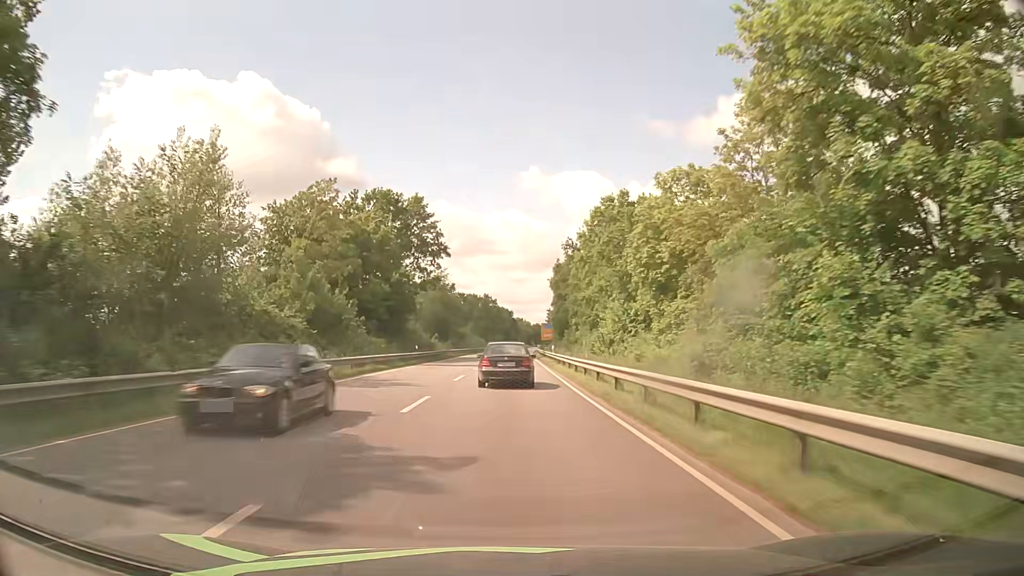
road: primary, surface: asphalt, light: Day
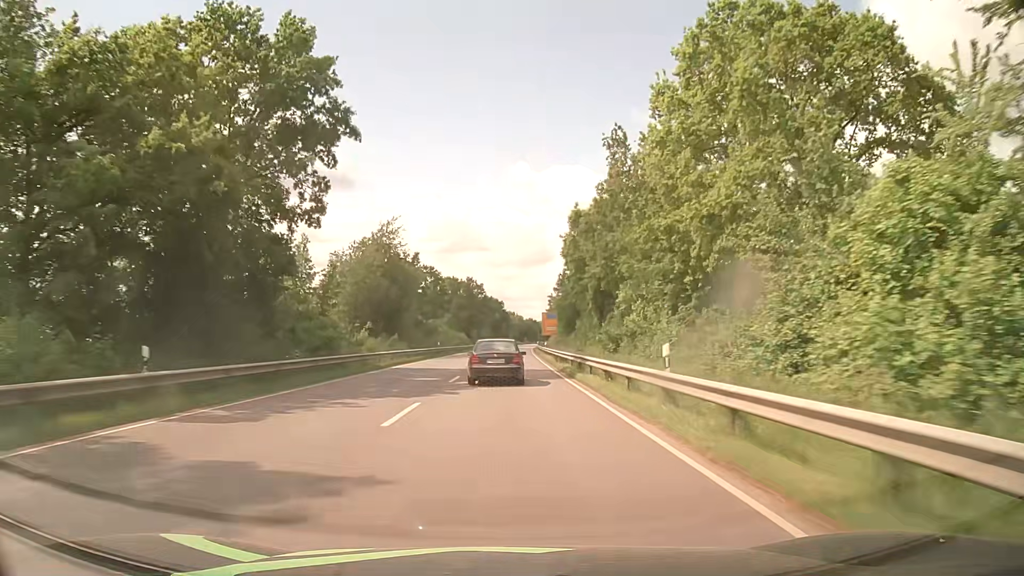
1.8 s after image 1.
(+0.4, +37.9) m; +1°
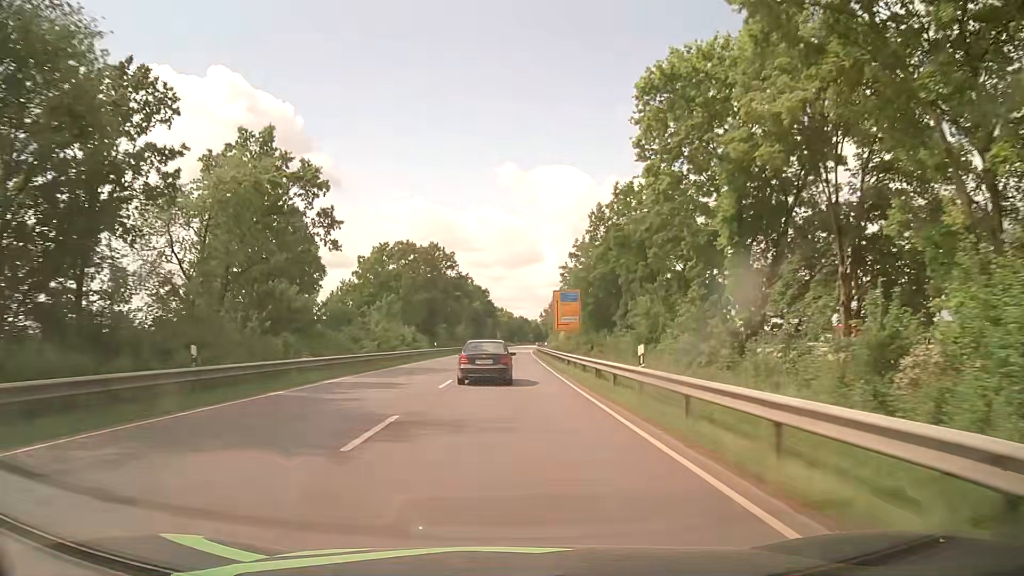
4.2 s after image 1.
(+0.5, +49.7) m; +1°
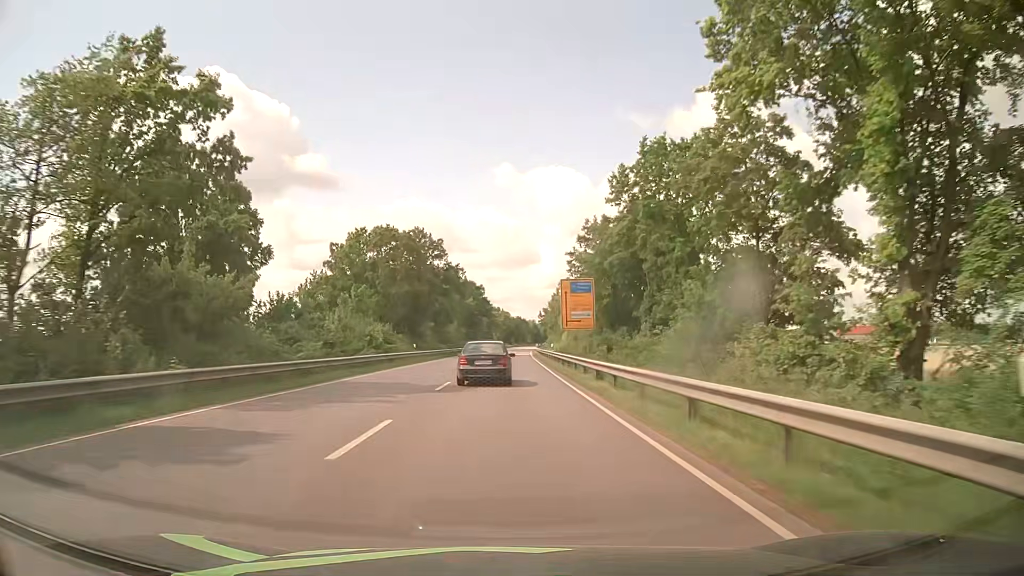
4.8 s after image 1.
(-0.1, +12.3) m; 0°
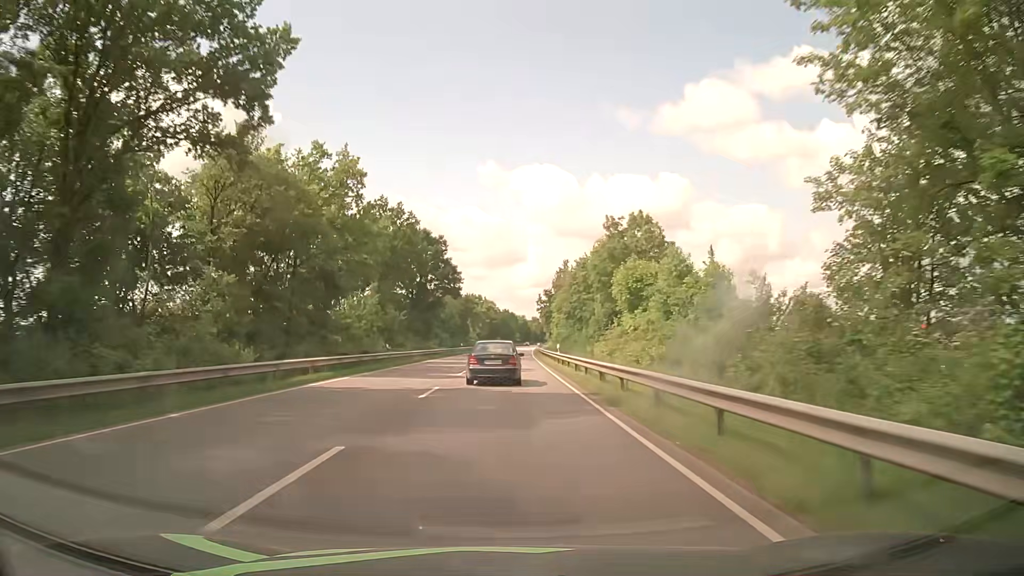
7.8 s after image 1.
(+1.0, +62.2) m; +1°
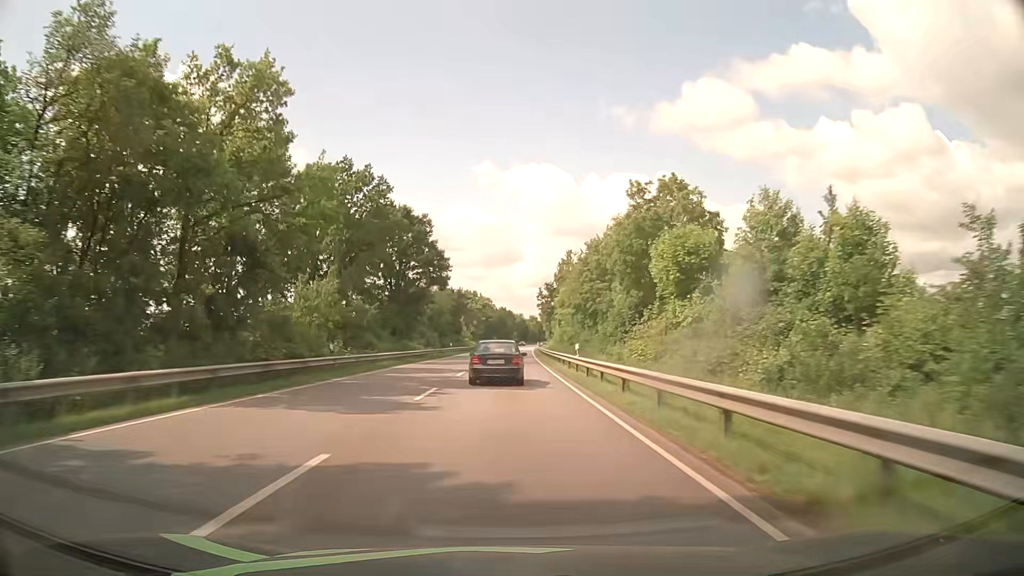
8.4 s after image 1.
(+0.1, +12.5) m; 0°
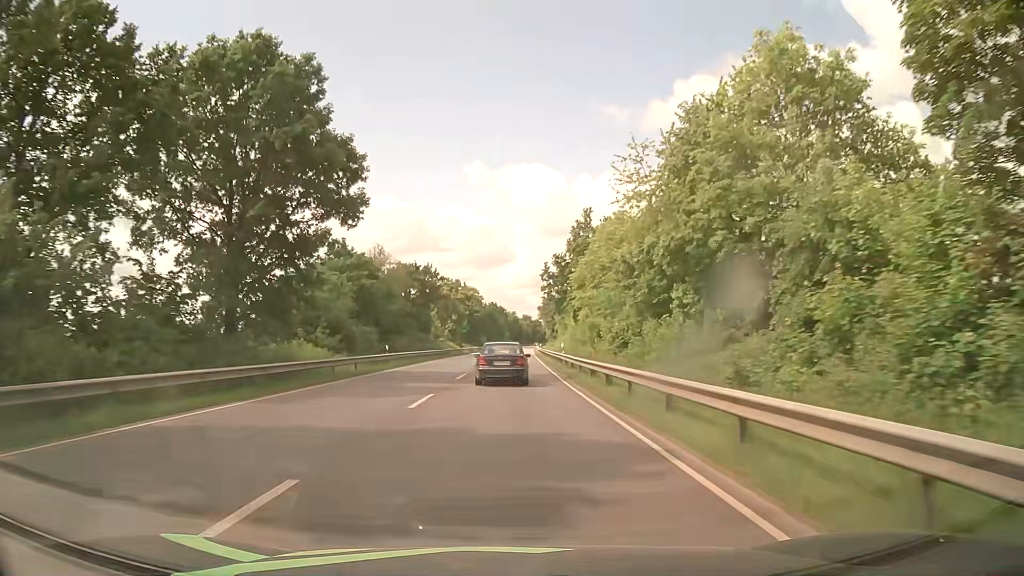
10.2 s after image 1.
(+0.2, +36.7) m; 0°
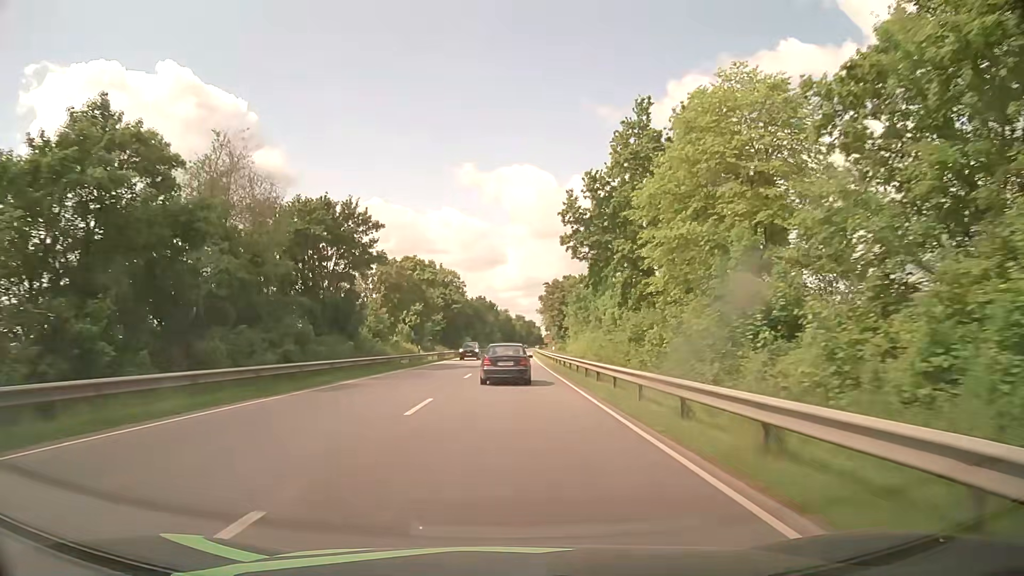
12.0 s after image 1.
(+0.4, +36.8) m; +1°
(0, +10) (0, +20) (0, +30) (0, +40) (0, +50) (+1, +60) (+1, +70) (+1, +80) (+1, +90) (+1, +100) m
